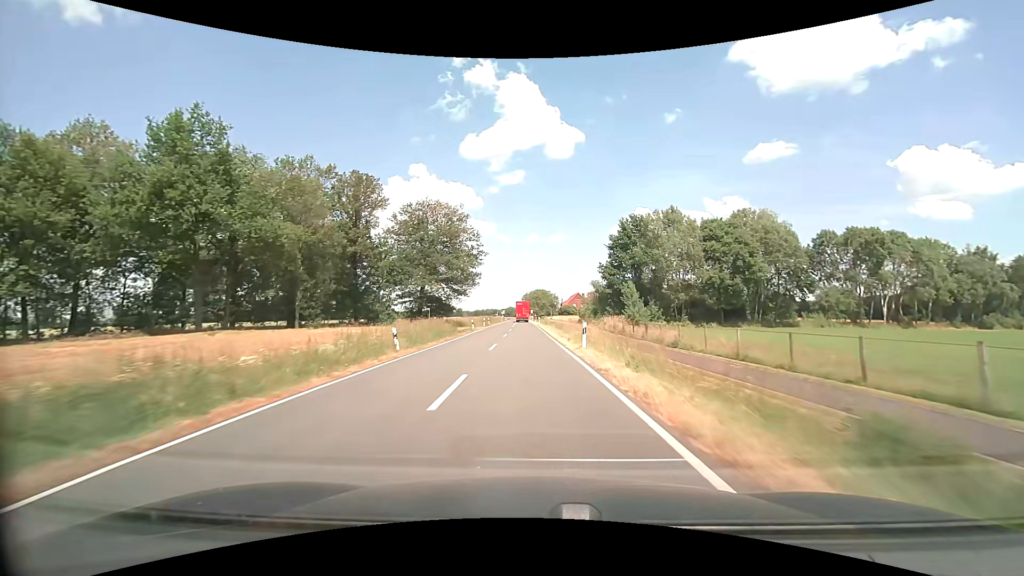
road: secondary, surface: asphalt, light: Day
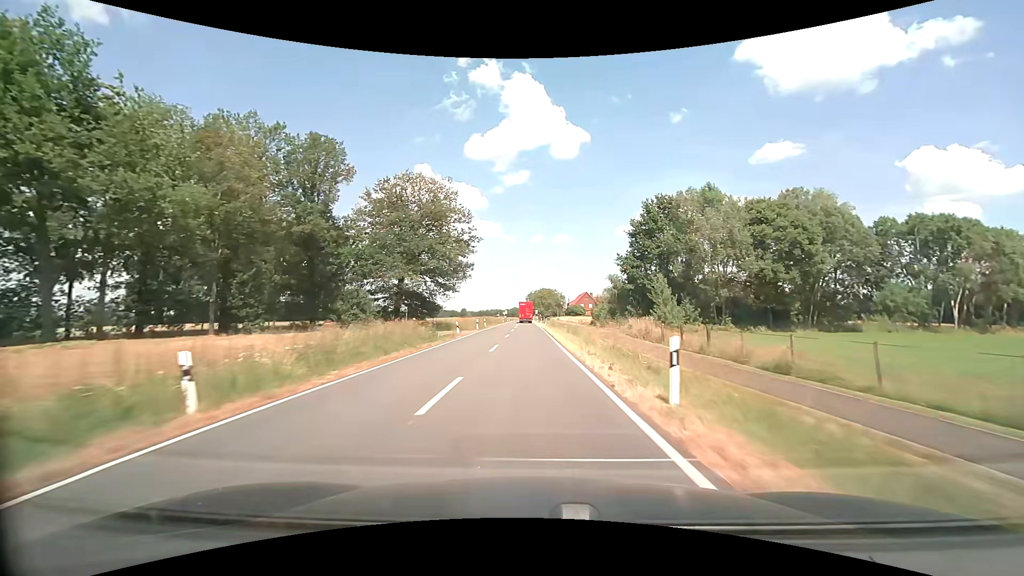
(-0.1, +12.2) m; -1°
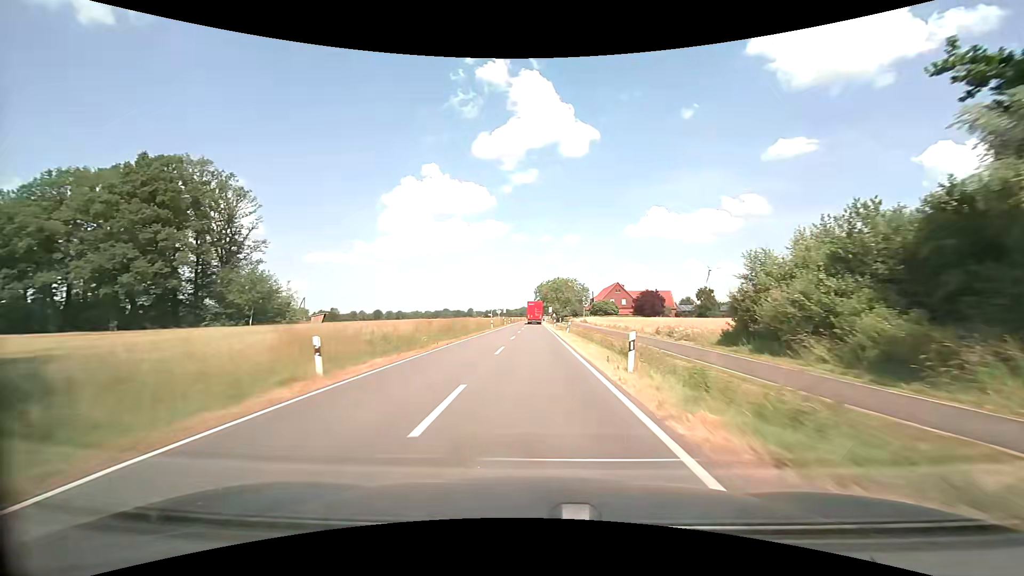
(-0.7, +49.4) m; -1°
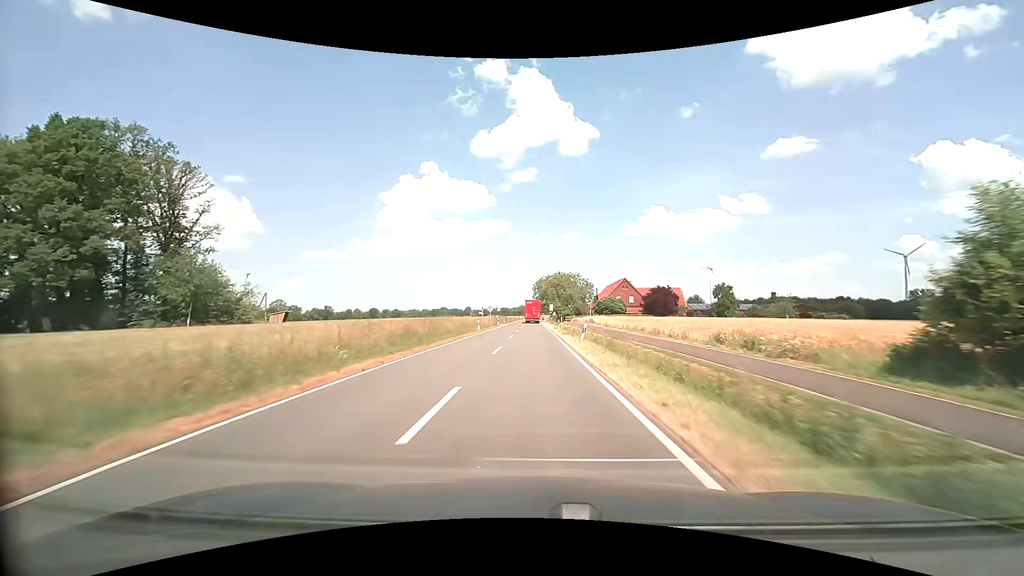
(0.0, +12.4) m; 0°
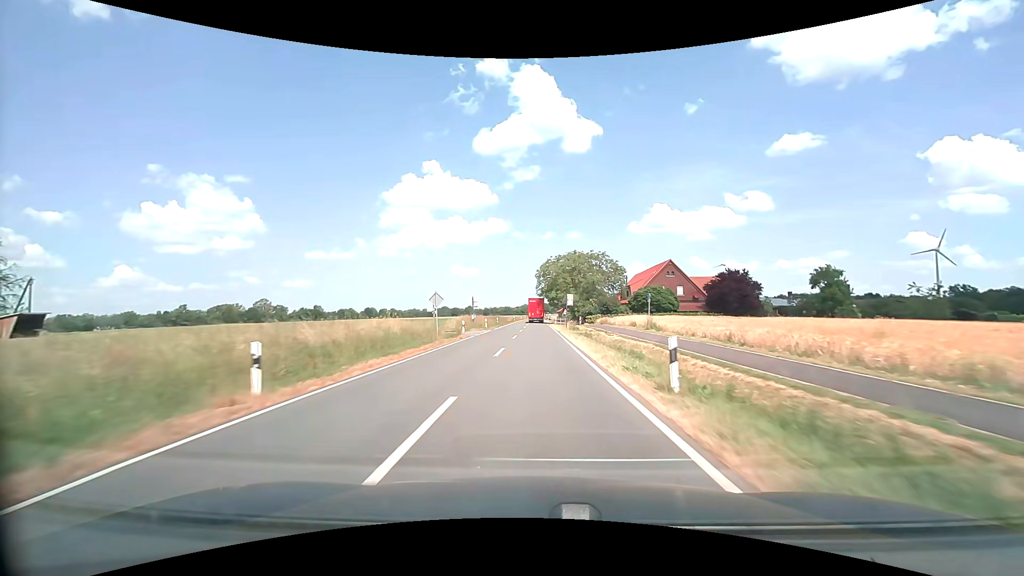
(-0.1, +37.3) m; 0°
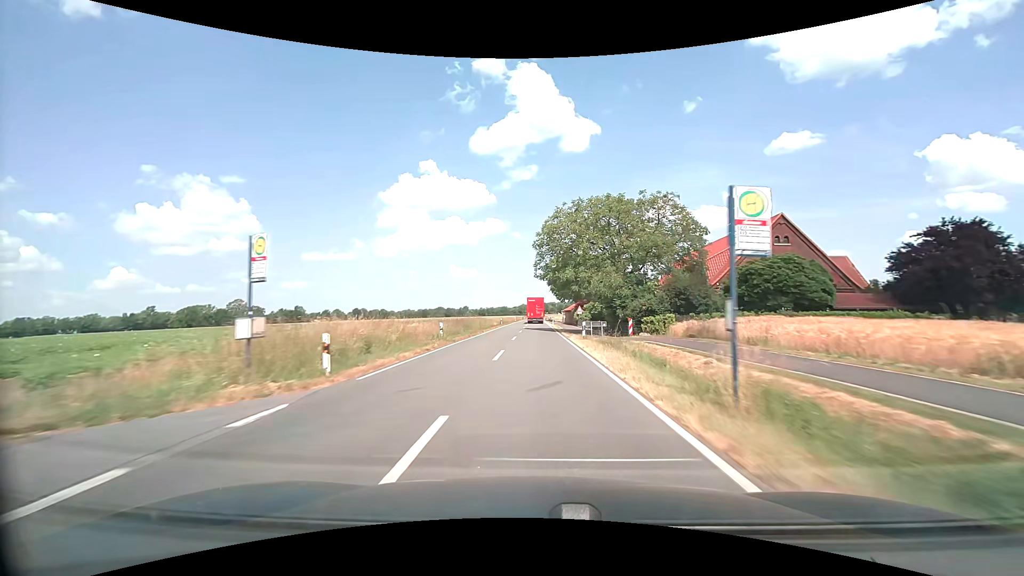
(0.0, +37.7) m; 0°
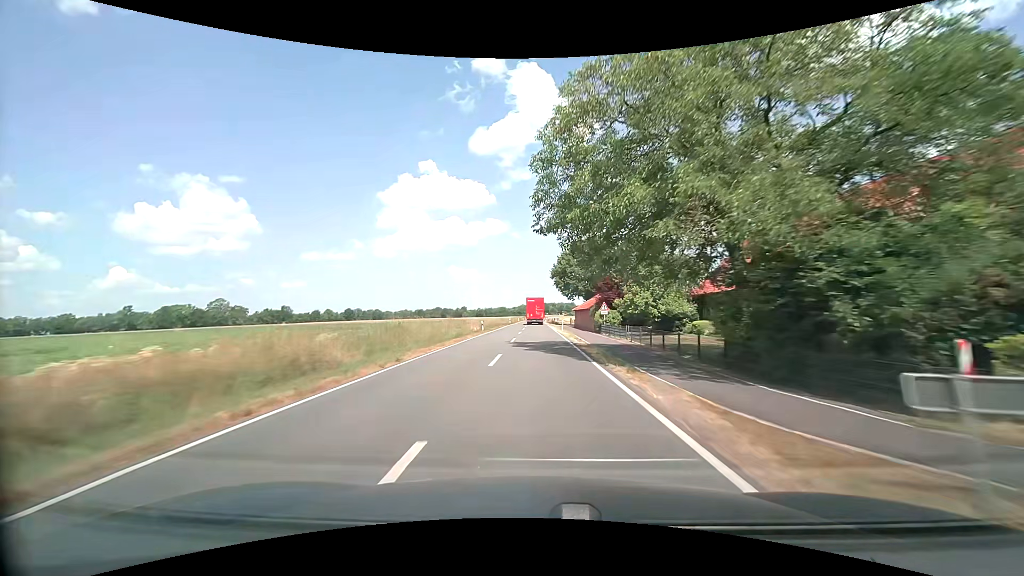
(0.0, +25.4) m; 0°
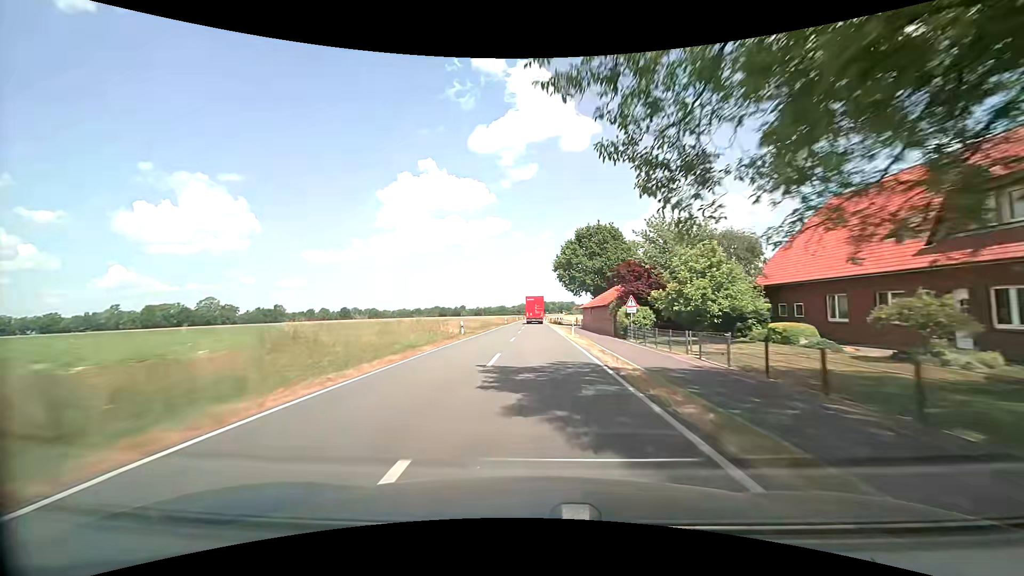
(0.0, +12.8) m; 0°
(0, +10) (0, +20) (0, +30) (0, +40) (0, +50) (0, +60) (0, +70) (0, +80) (0, +90) (0, +100) m
